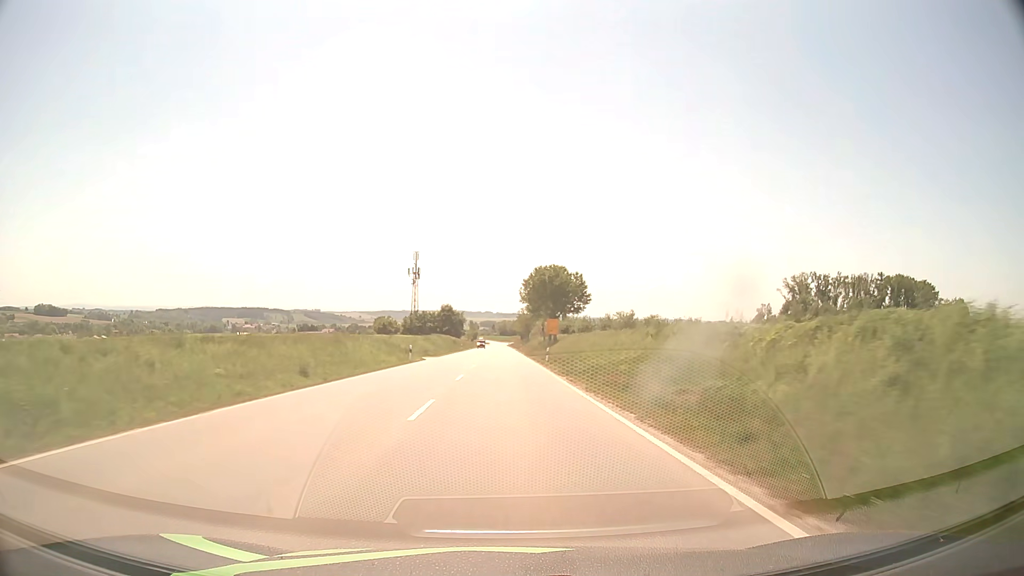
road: secondary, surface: asphalt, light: Day
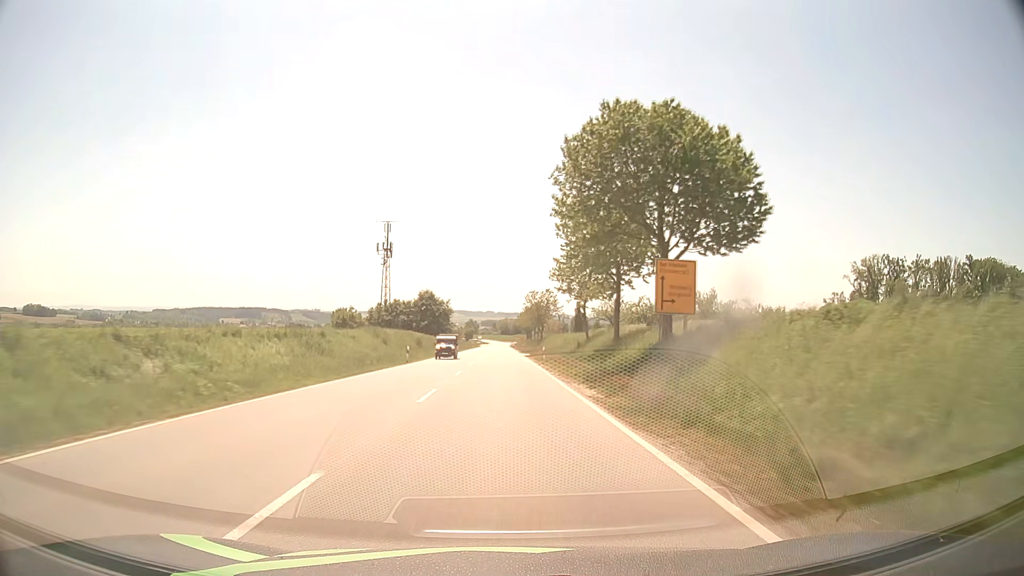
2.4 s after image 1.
(0.0, +56.7) m; 0°
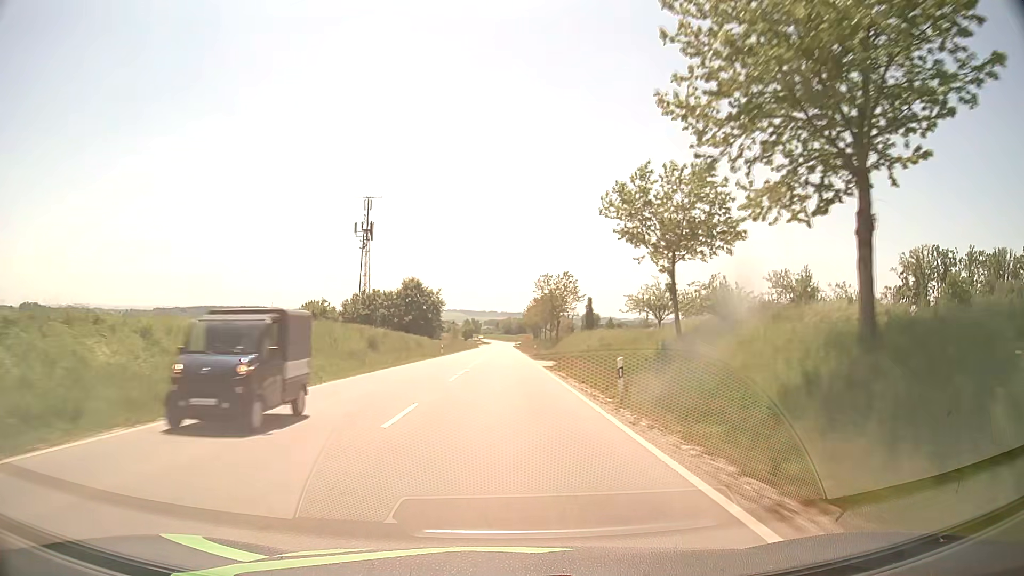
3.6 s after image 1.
(0.0, +28.3) m; 0°
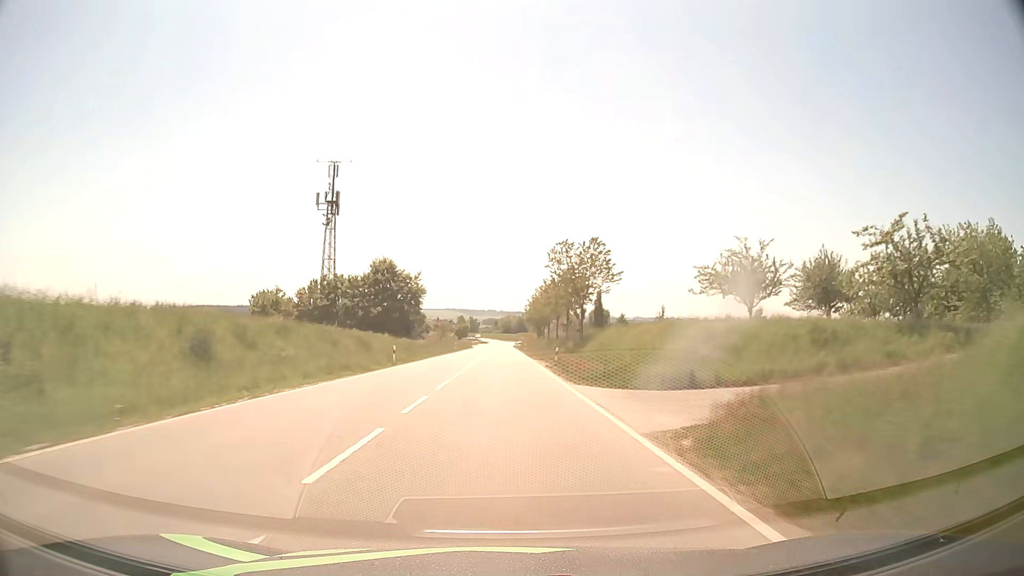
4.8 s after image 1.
(-0.1, +28.0) m; 0°
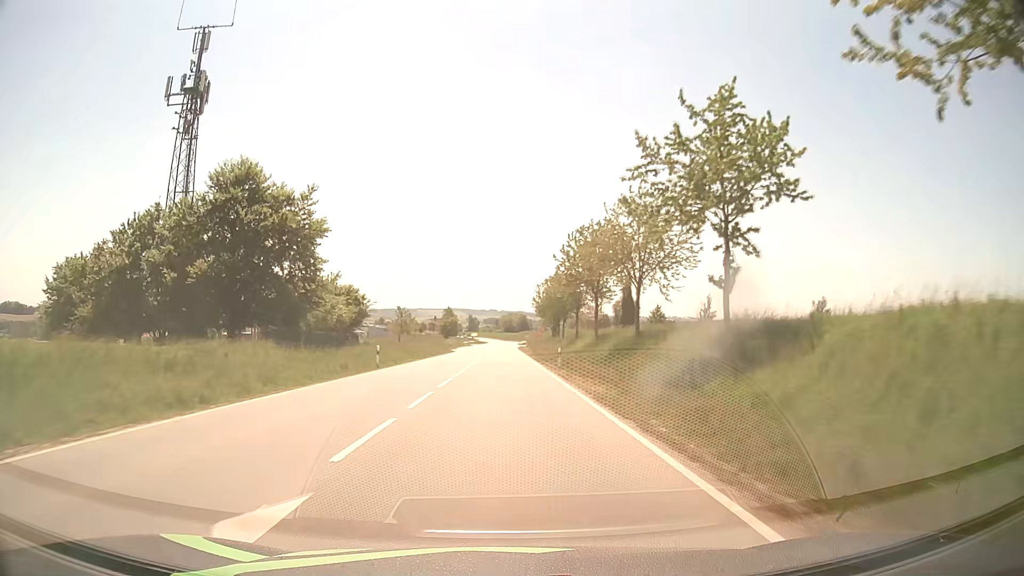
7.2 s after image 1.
(+0.1, +53.3) m; 0°
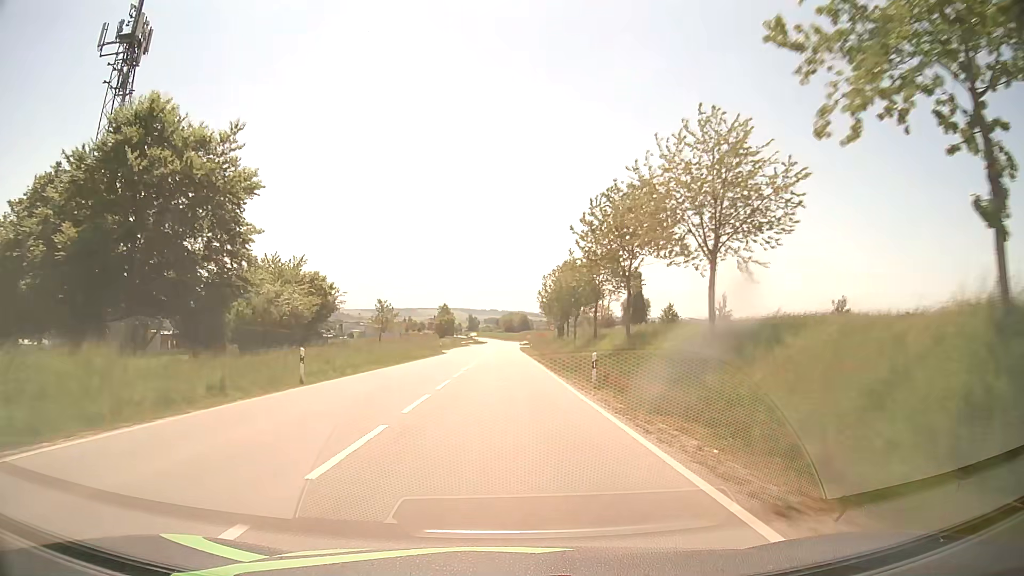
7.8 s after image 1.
(0.0, +12.8) m; 0°
